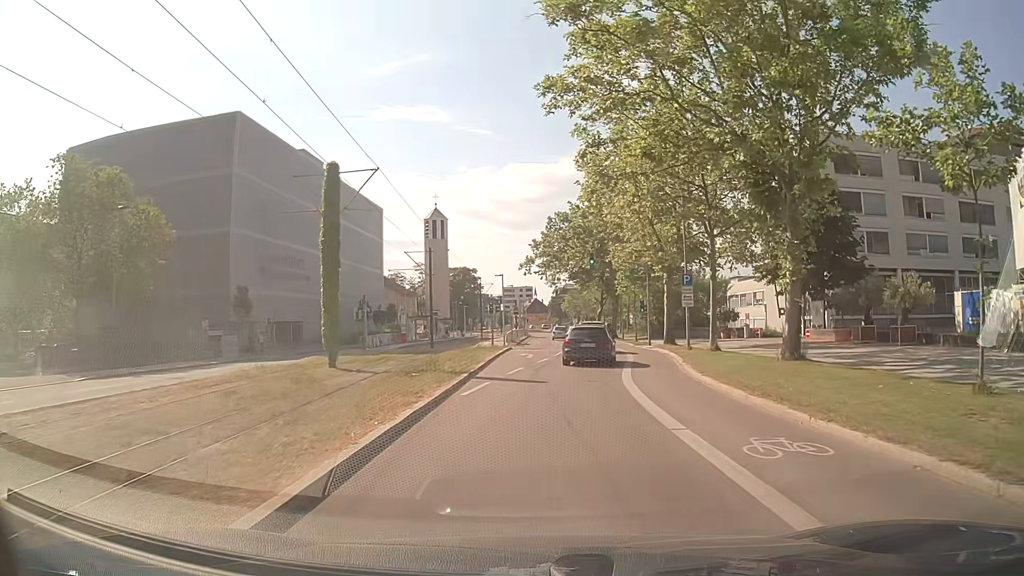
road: secondary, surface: asphalt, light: Day
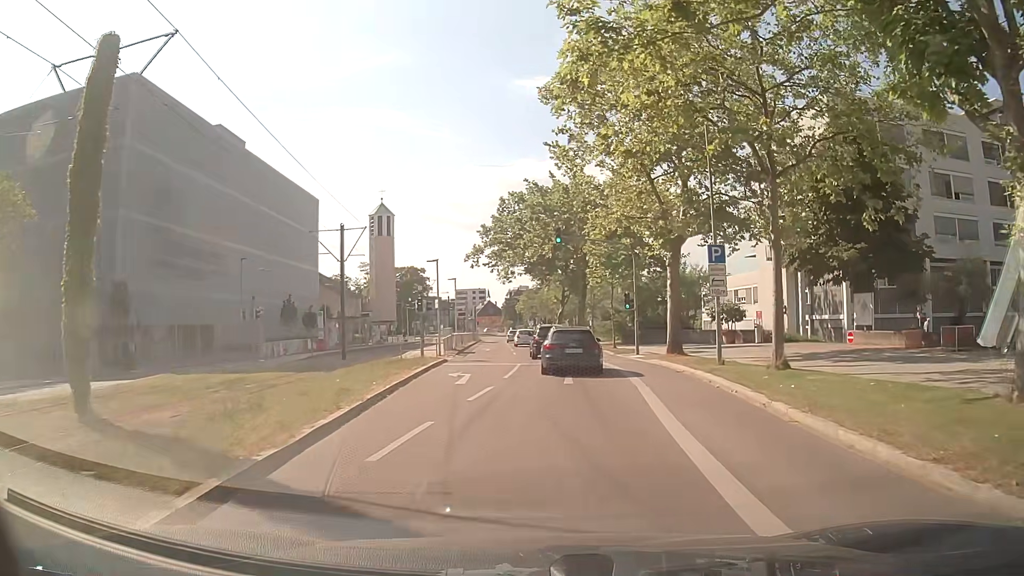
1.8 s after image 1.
(+0.4, +12.6) m; +4°
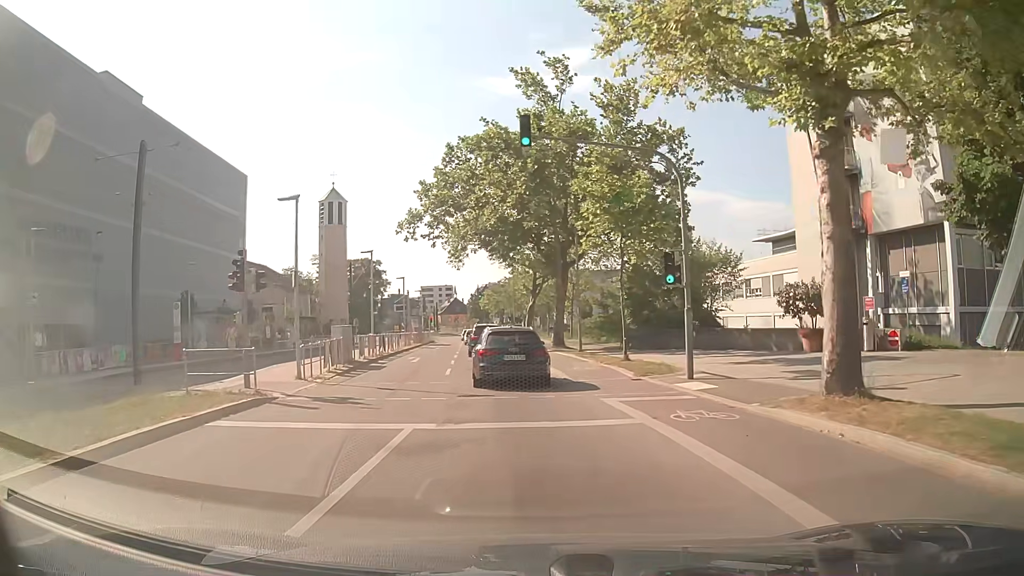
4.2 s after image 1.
(+0.7, +17.7) m; +3°
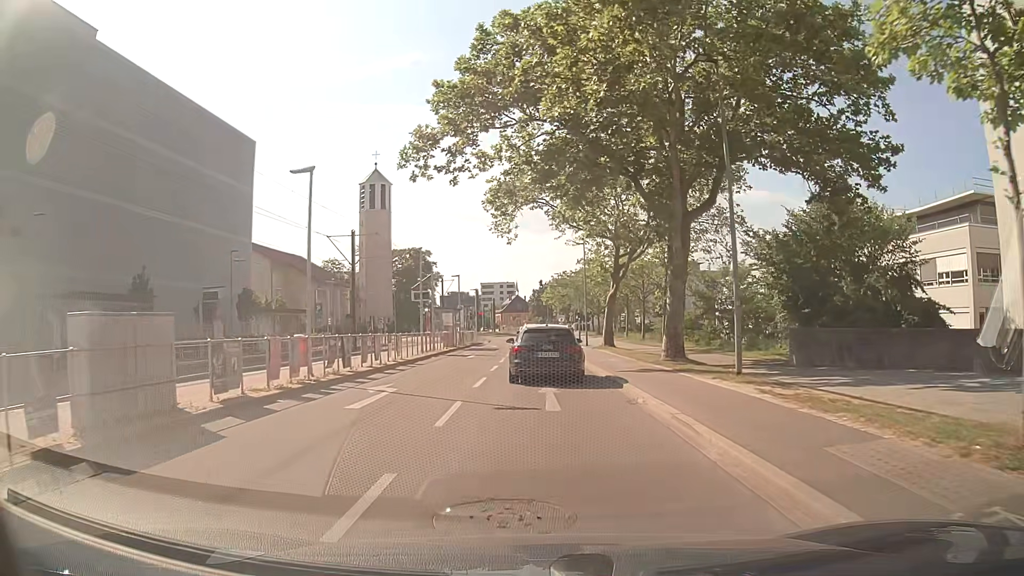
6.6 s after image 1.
(-1.0, +17.8) m; -5°
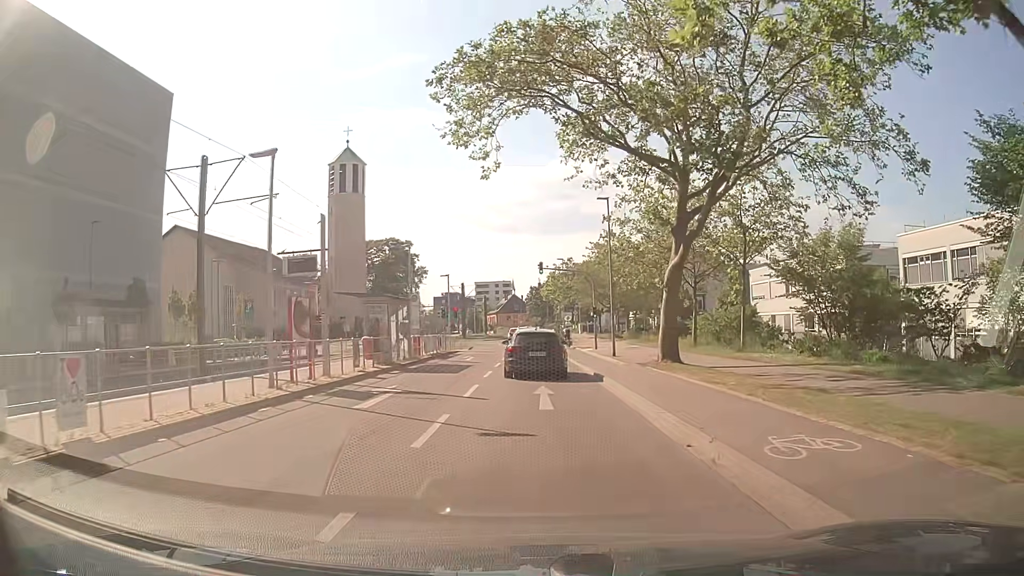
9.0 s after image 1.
(-0.1, +19.5) m; -1°
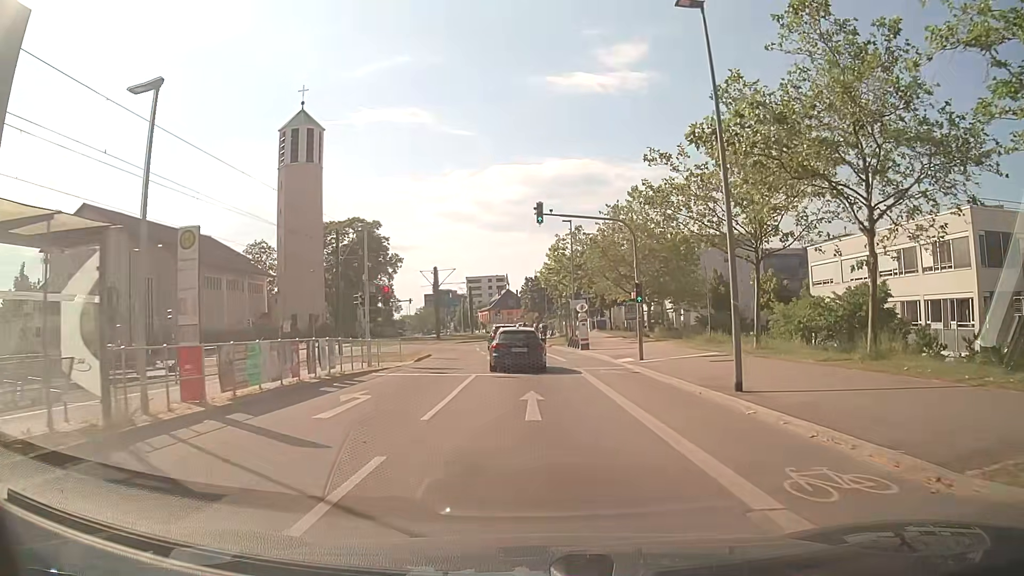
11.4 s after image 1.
(+0.3, +22.0) m; +2°
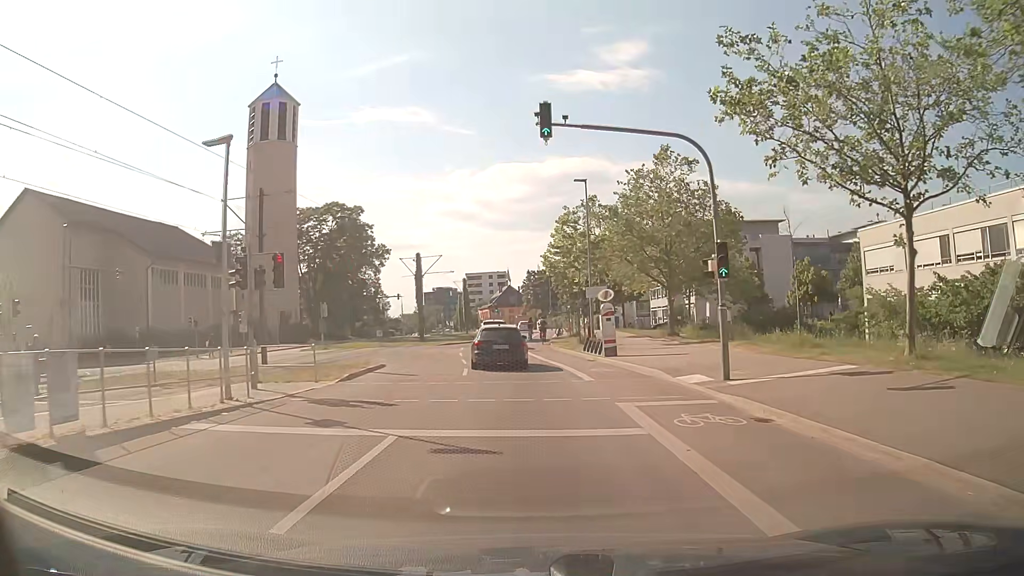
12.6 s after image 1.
(-0.2, +11.8) m; -1°
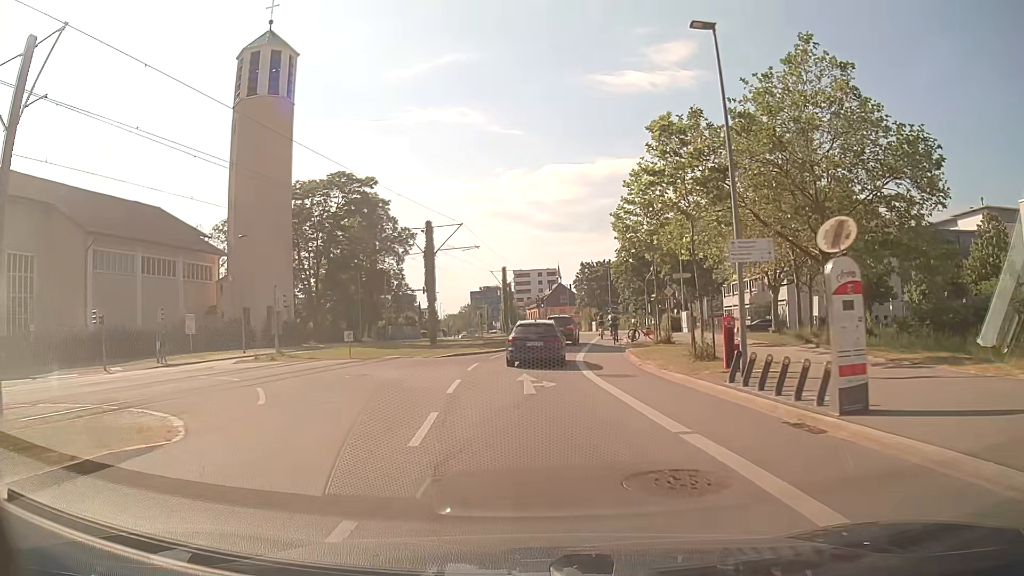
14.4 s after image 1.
(-0.6, +17.8) m; -5°
(0, +10) (0, +20) (+1, +30) (+2, +40) (+3, +50) (+4, +60) (+5, +70) (+5, +80) (+5, +90) (+4, +100) m
